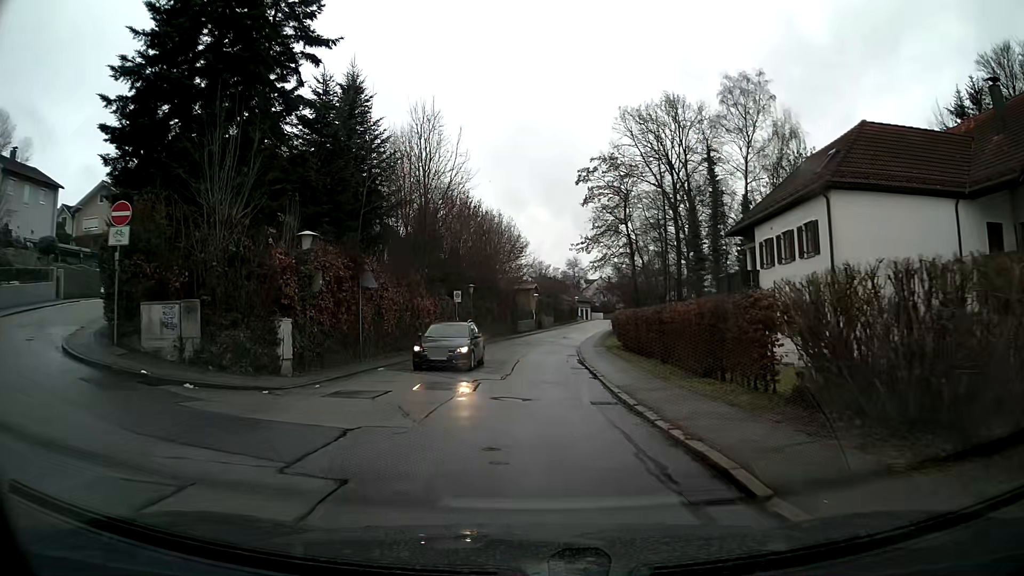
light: Day
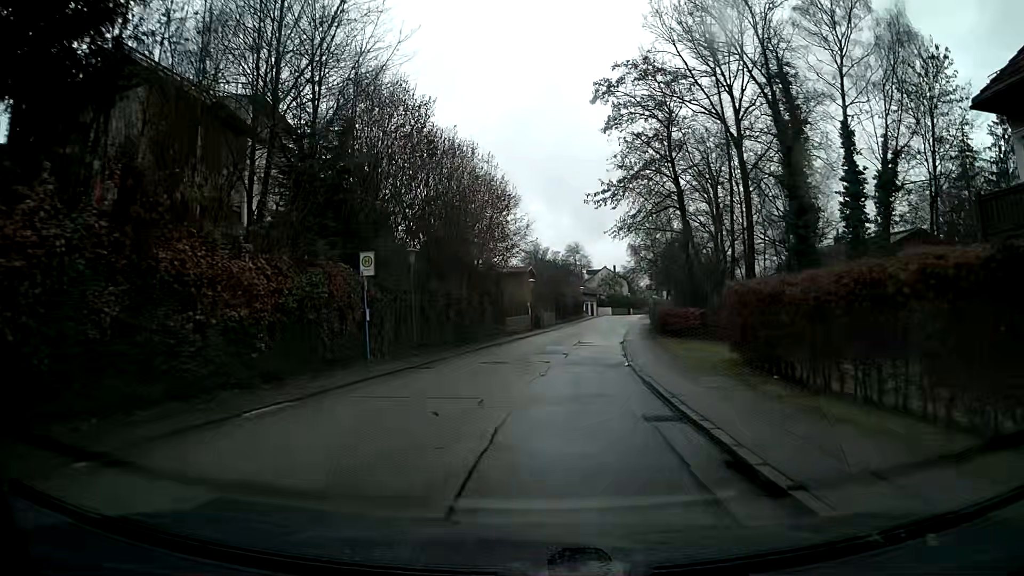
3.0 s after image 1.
(0.0, +21.8) m; +1°
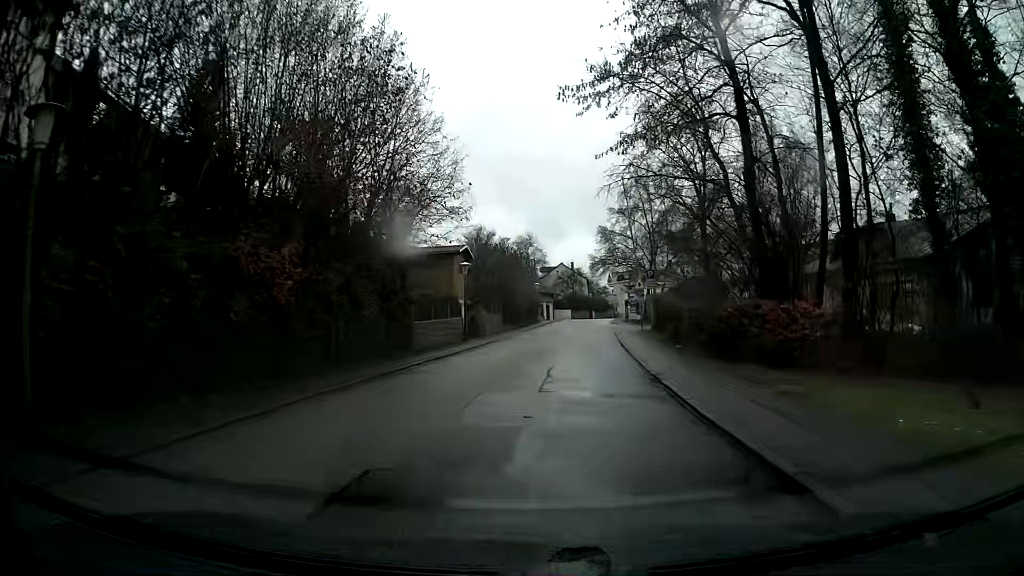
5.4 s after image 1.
(+0.5, +18.2) m; +4°
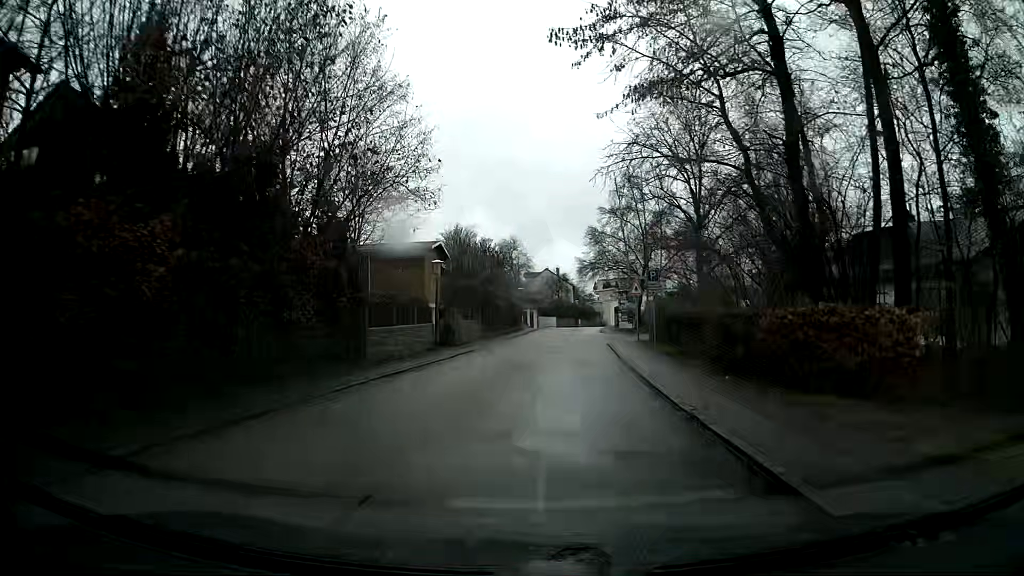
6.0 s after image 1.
(+0.1, +4.6) m; +1°
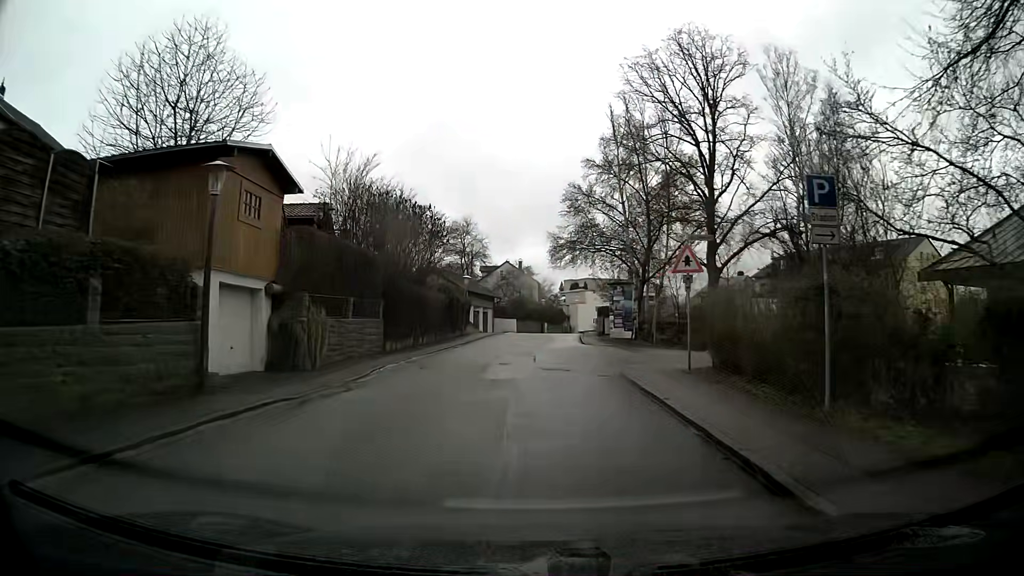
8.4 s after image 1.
(+0.6, +18.5) m; +3°
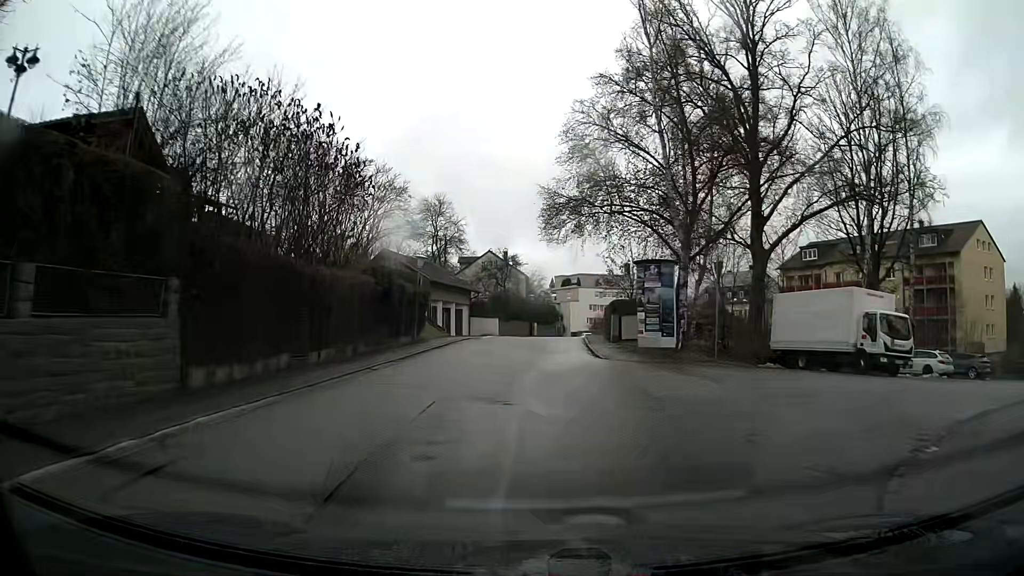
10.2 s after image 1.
(+0.2, +13.9) m; +1°
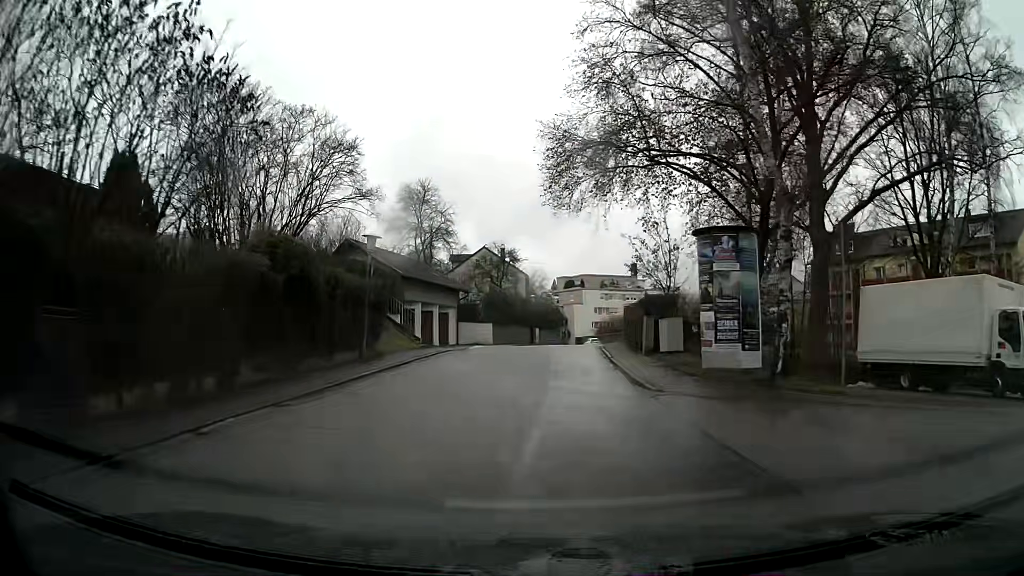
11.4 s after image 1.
(0.0, +9.2) m; 0°
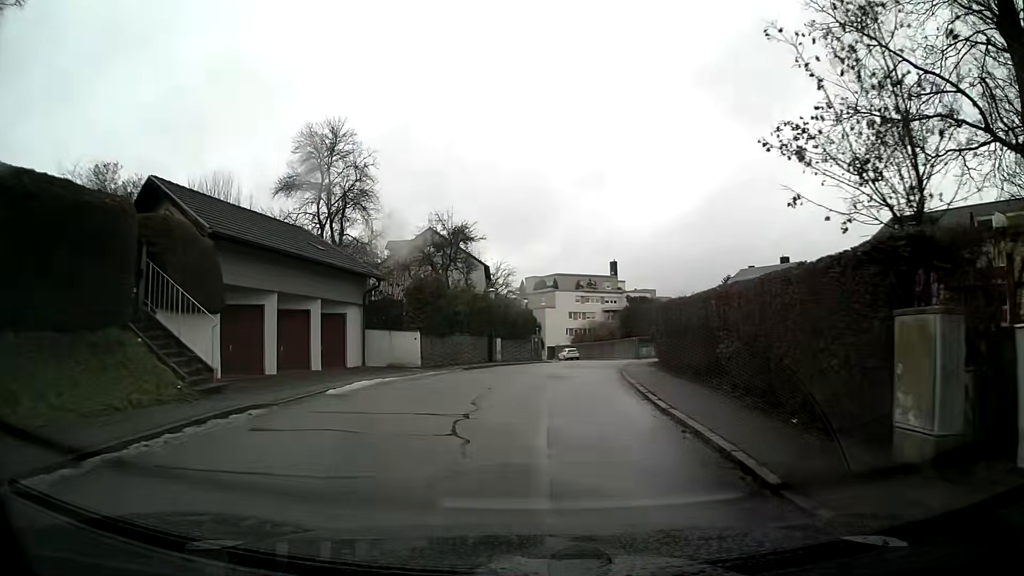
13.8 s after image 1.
(+0.4, +18.1) m; +3°
(0, +10) (+1, +20) (+2, +30) (+4, +40) (+6, +50) (+6, +60) (+5, +70) (+2, +79) (0, +89) (-3, +98) m
